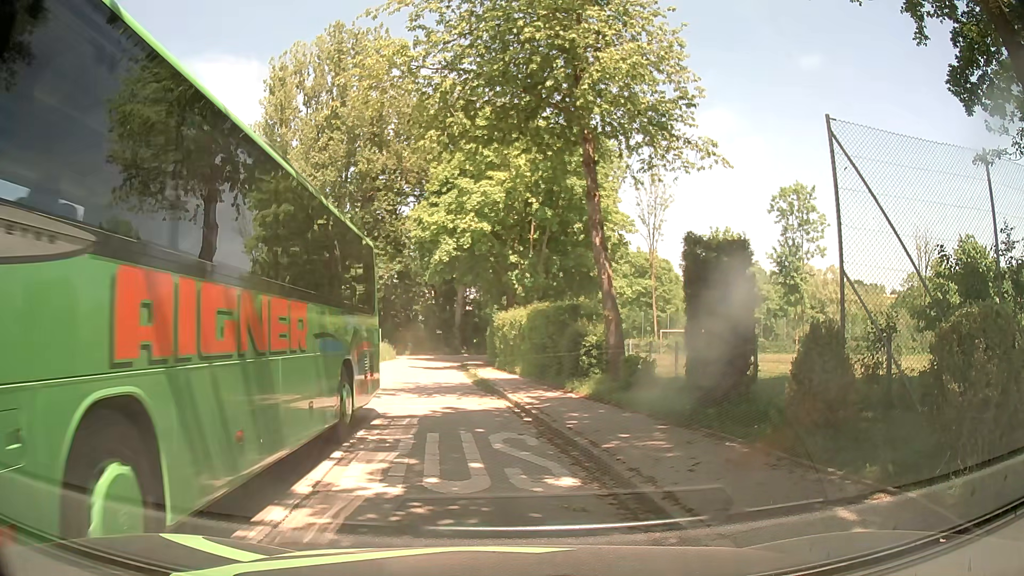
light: Day
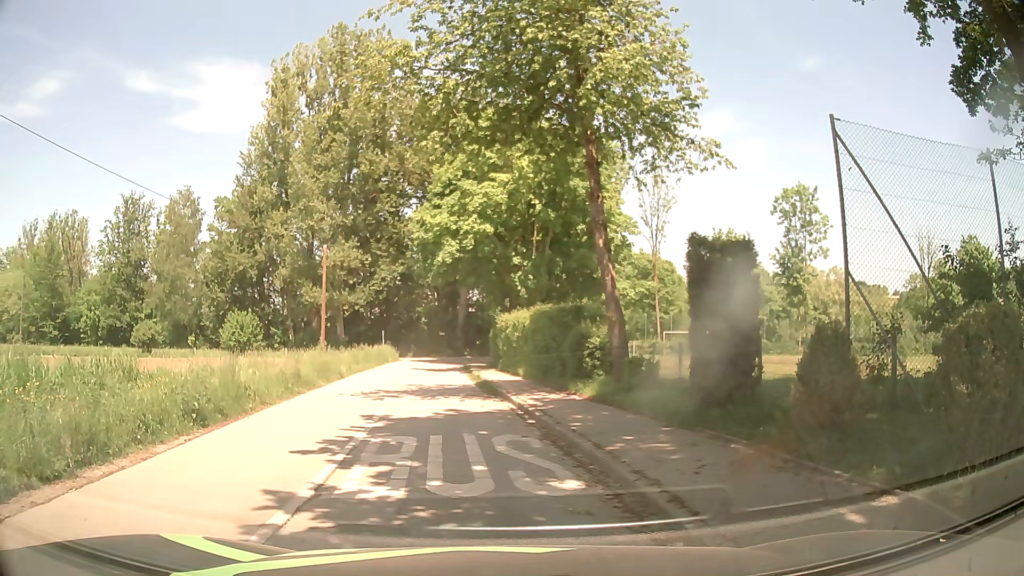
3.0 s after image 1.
(0.0, 0.0) m; 0°
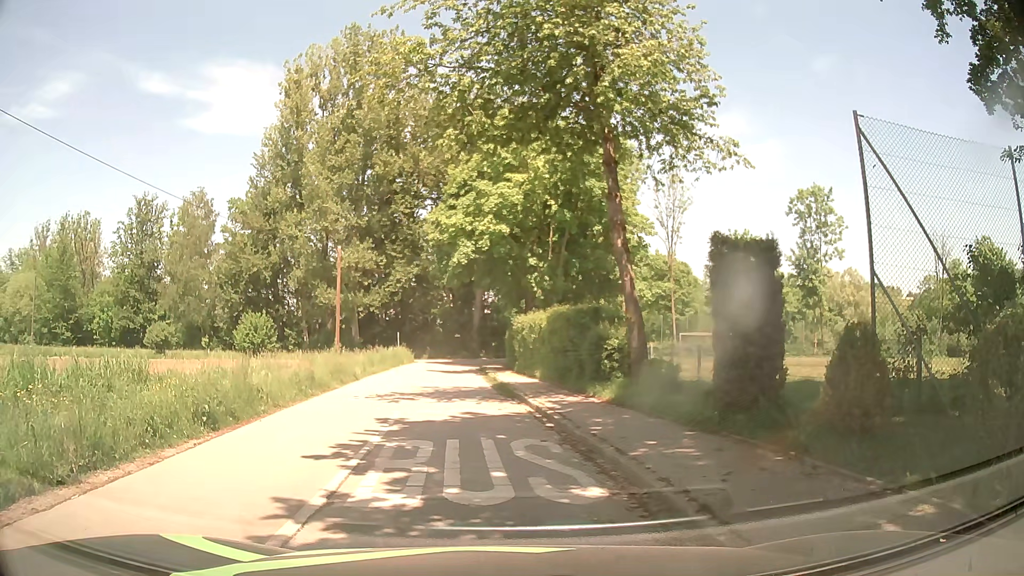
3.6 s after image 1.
(0.0, +0.3) m; 0°
